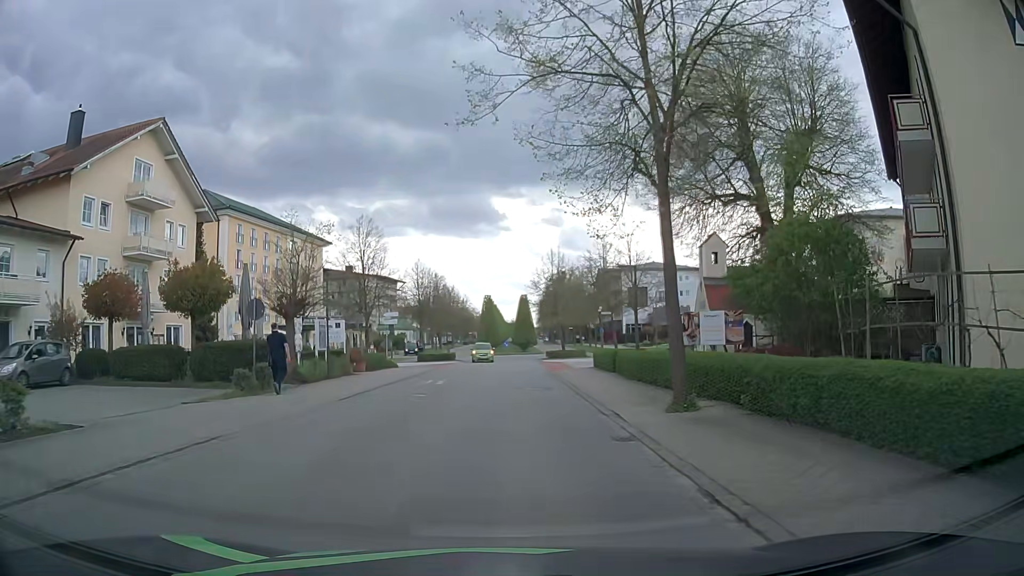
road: residential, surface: asphalt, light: Day
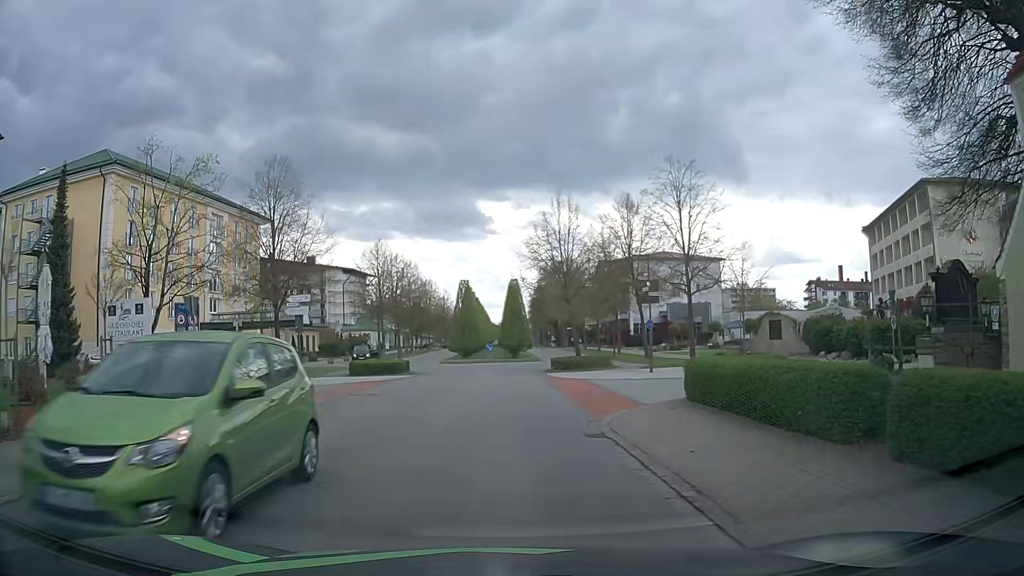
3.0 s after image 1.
(+0.2, +21.2) m; 0°
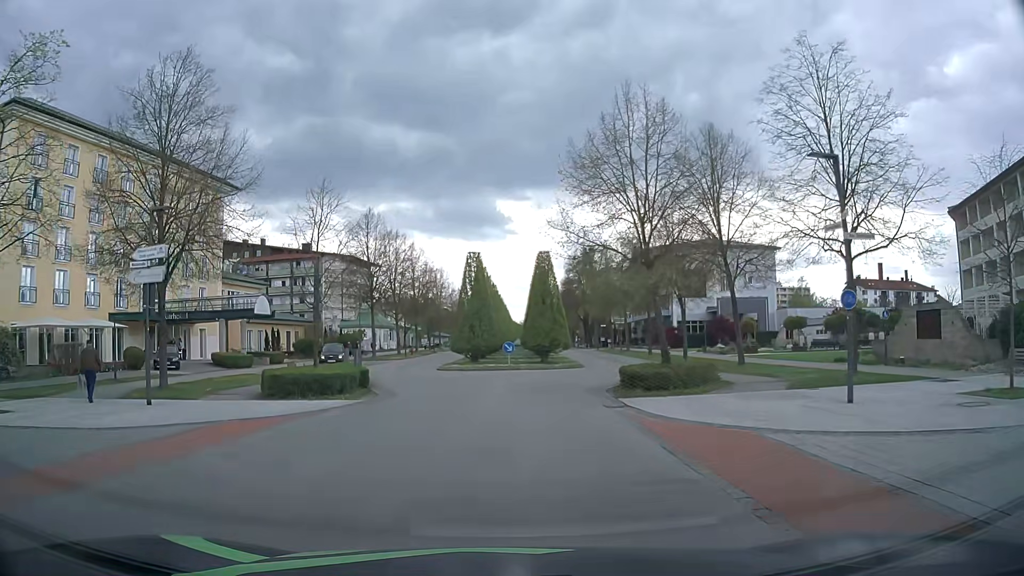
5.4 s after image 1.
(-0.1, +16.4) m; -2°
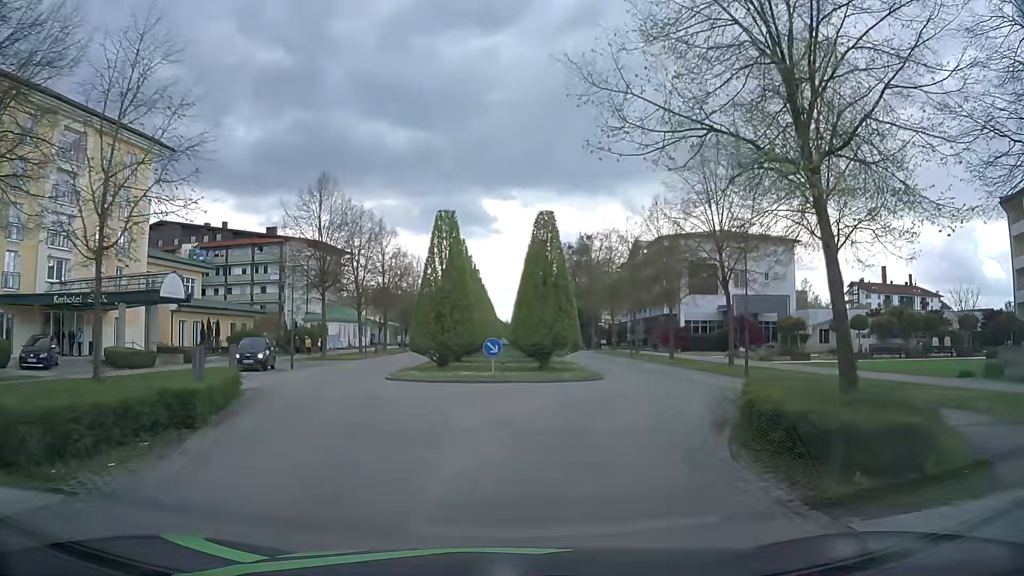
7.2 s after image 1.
(+0.1, +12.1) m; +2°
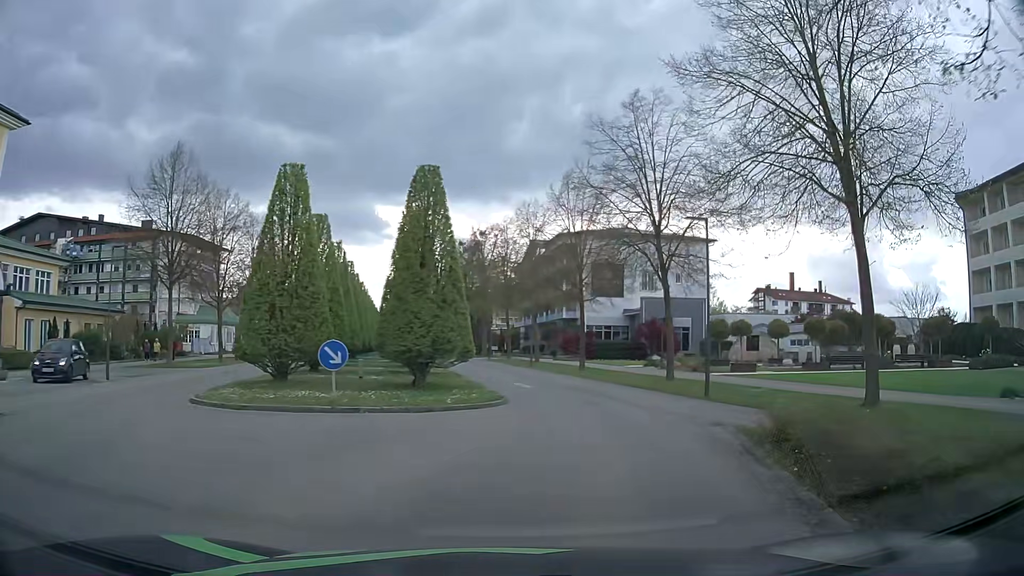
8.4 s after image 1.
(+0.5, +8.0) m; +8°
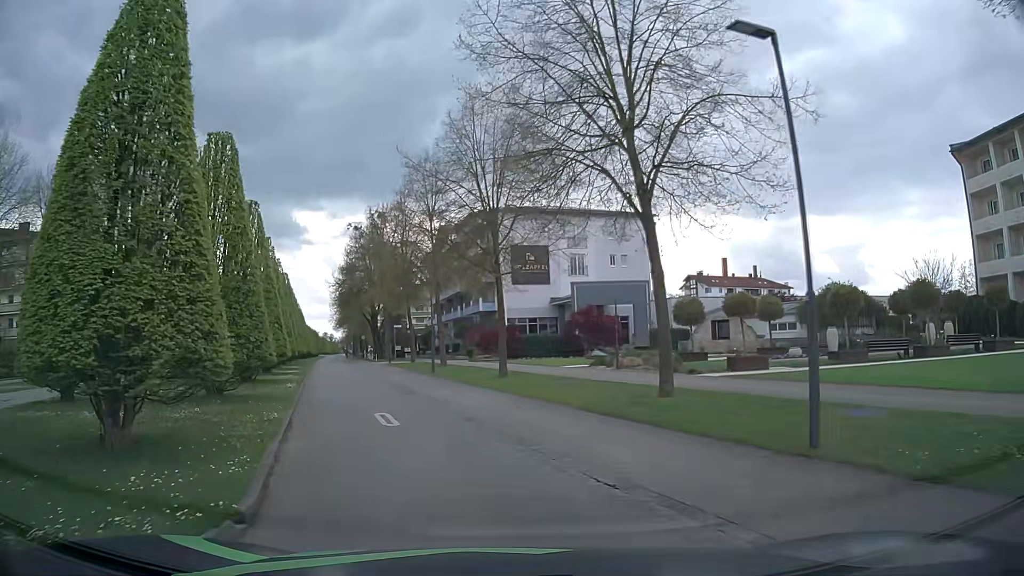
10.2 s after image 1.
(+1.5, +12.0) m; +9°
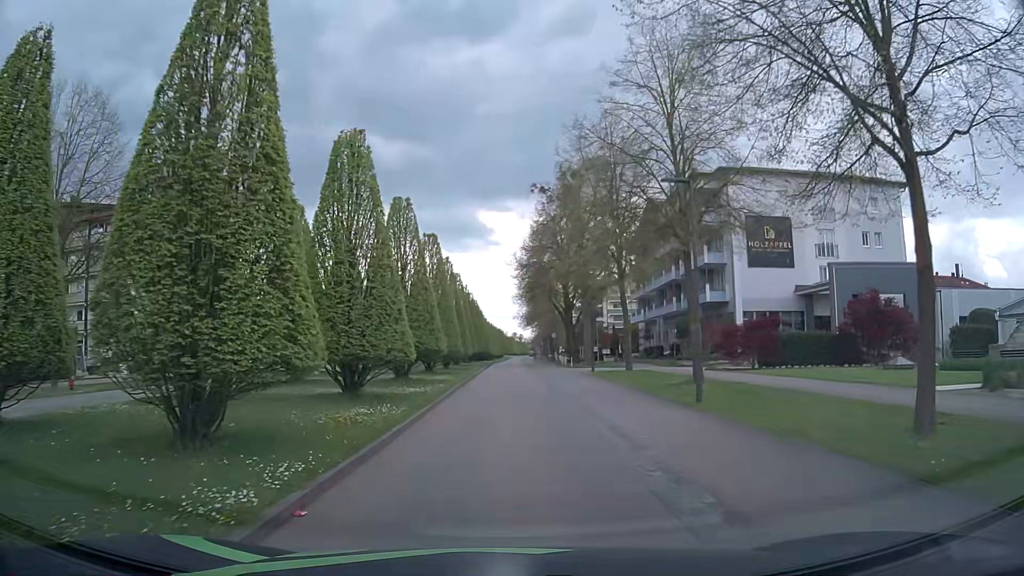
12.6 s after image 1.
(-3.0, +16.5) m; -17°
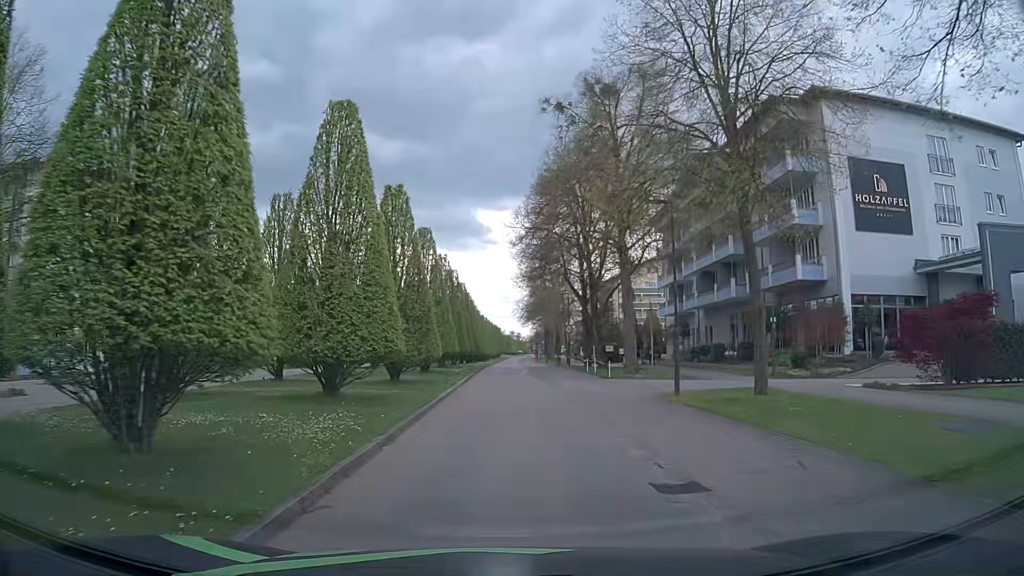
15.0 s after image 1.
(0.0, +17.6) m; -1°
(0, +10) (0, +20) (0, +30) (+1, +40) (+1, +50) (+1, +60) (+1, +70) (+1, +80) (+1, +90) (+2, +100) m
